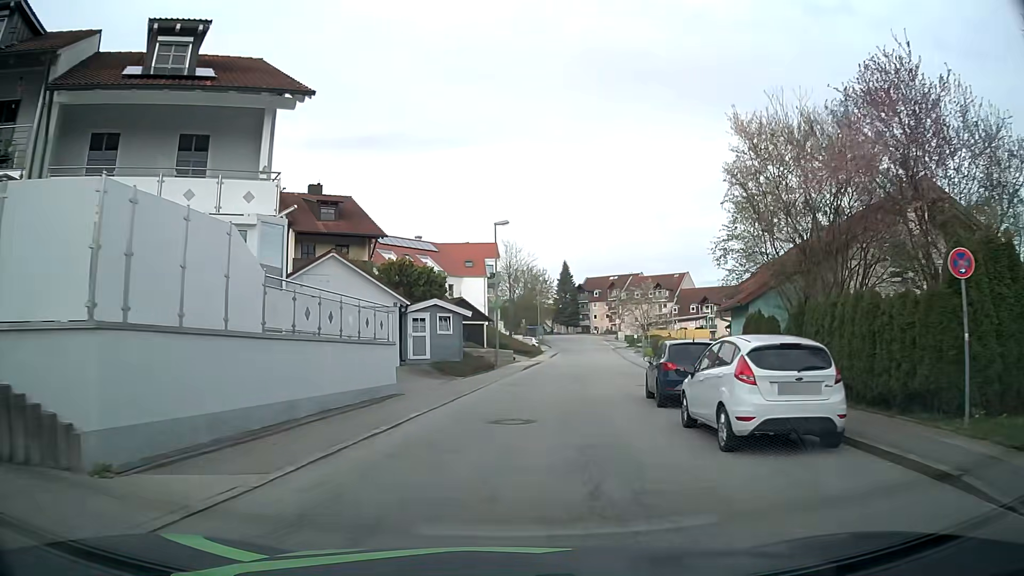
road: residential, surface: asphalt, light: Day
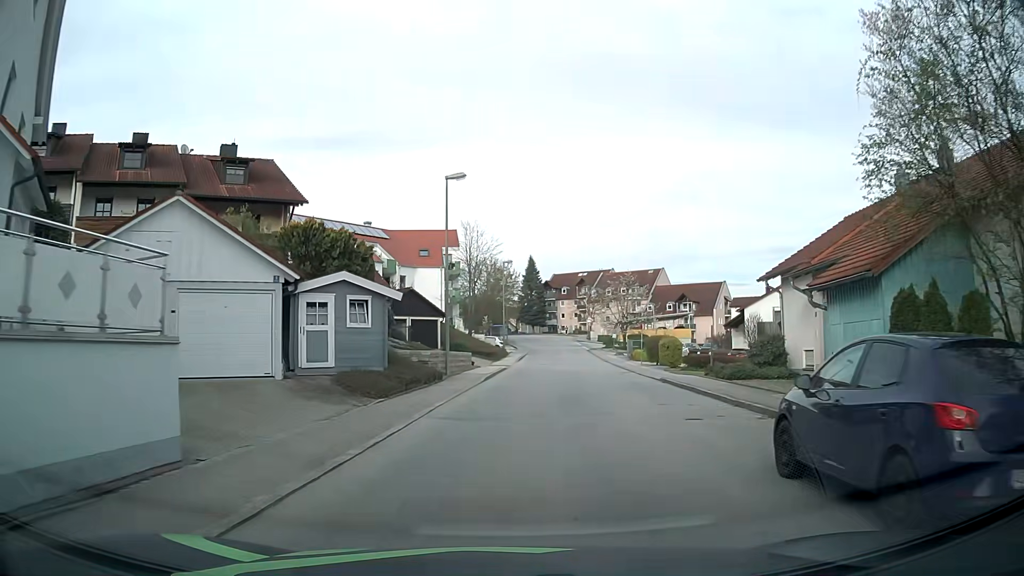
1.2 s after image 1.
(+0.3, +10.5) m; +4°
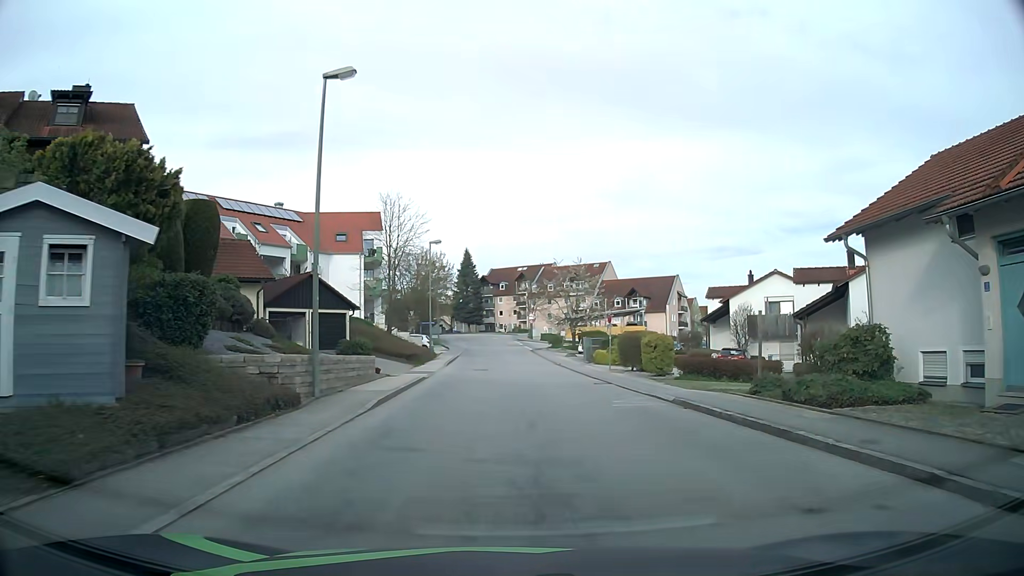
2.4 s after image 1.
(+0.5, +10.6) m; +6°
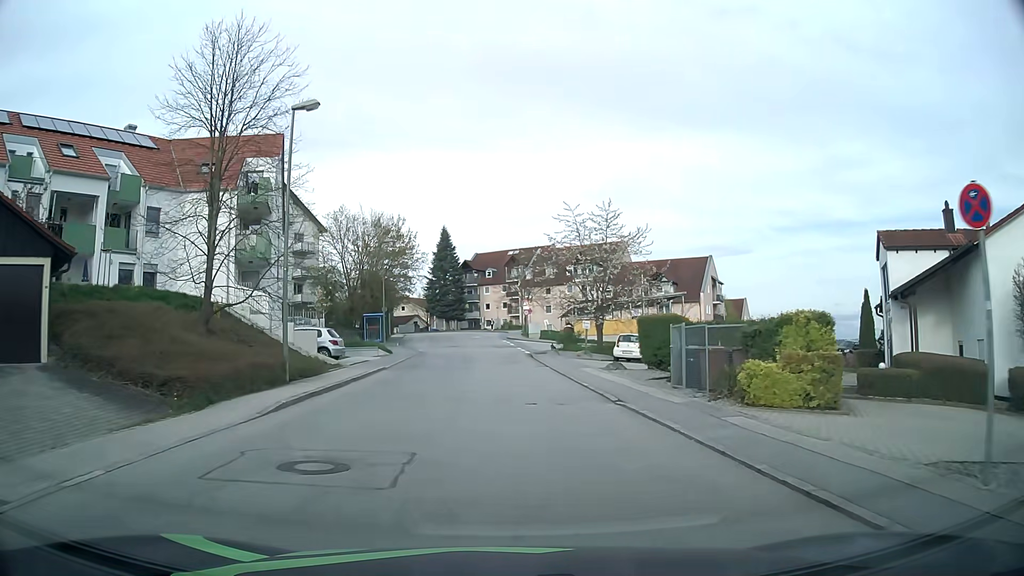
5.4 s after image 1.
(+0.5, +27.0) m; +1°
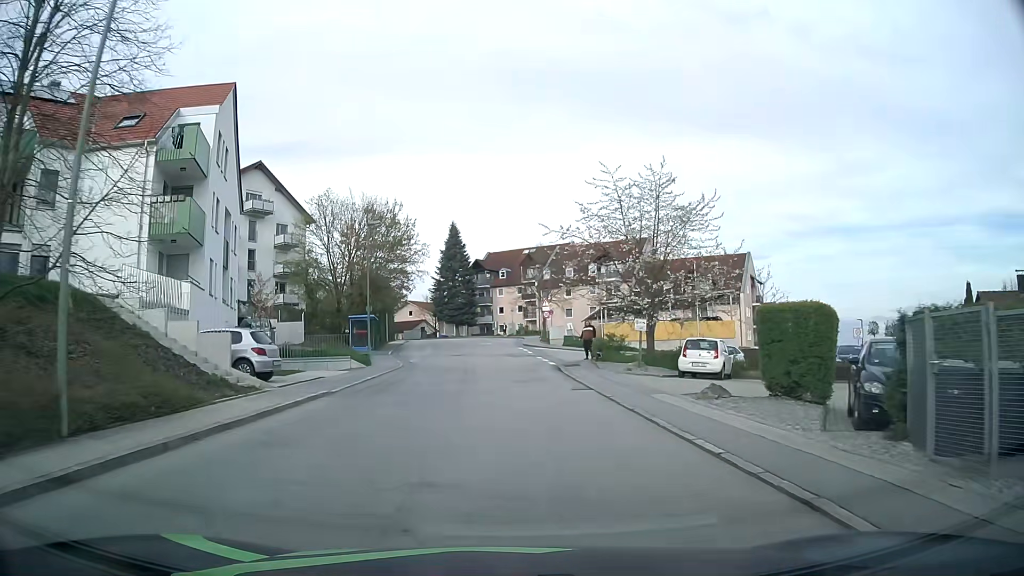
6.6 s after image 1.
(-0.2, +10.4) m; -1°
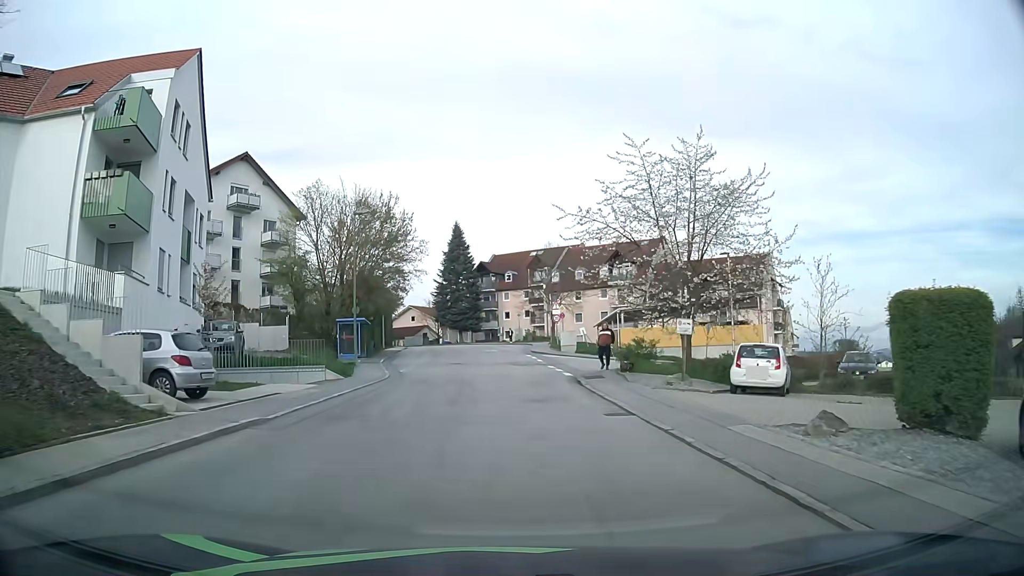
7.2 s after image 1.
(0.0, +5.1) m; 0°
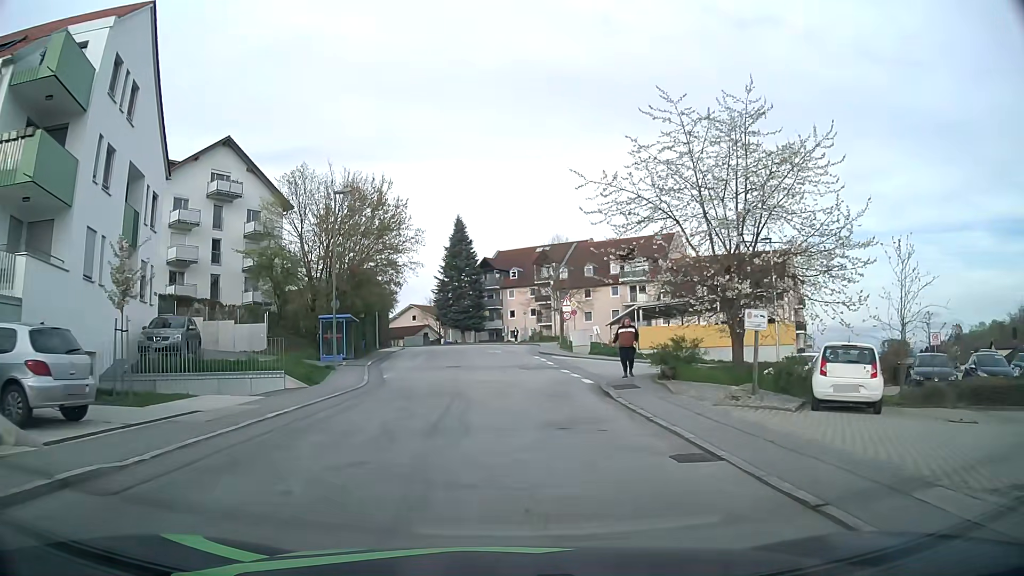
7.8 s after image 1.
(-0.1, +5.1) m; -2°
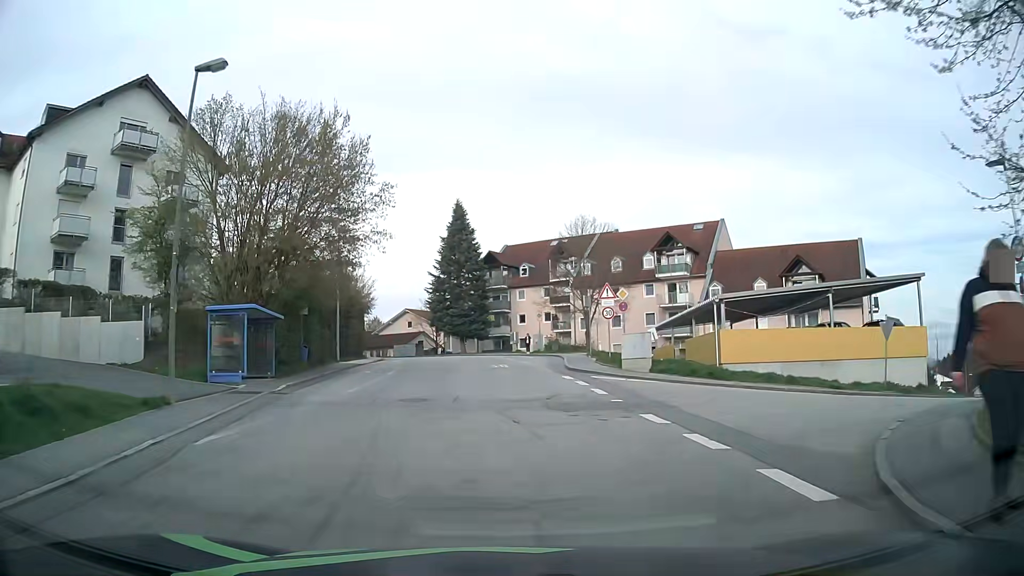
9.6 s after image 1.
(0.0, +15.6) m; 0°
(0, +10) (0, +20) (-1, +30) (-2, +40) (-3, +50) (-6, +59) (-10, +68) (-16, +77) (-22, +85) (-29, +92) m
